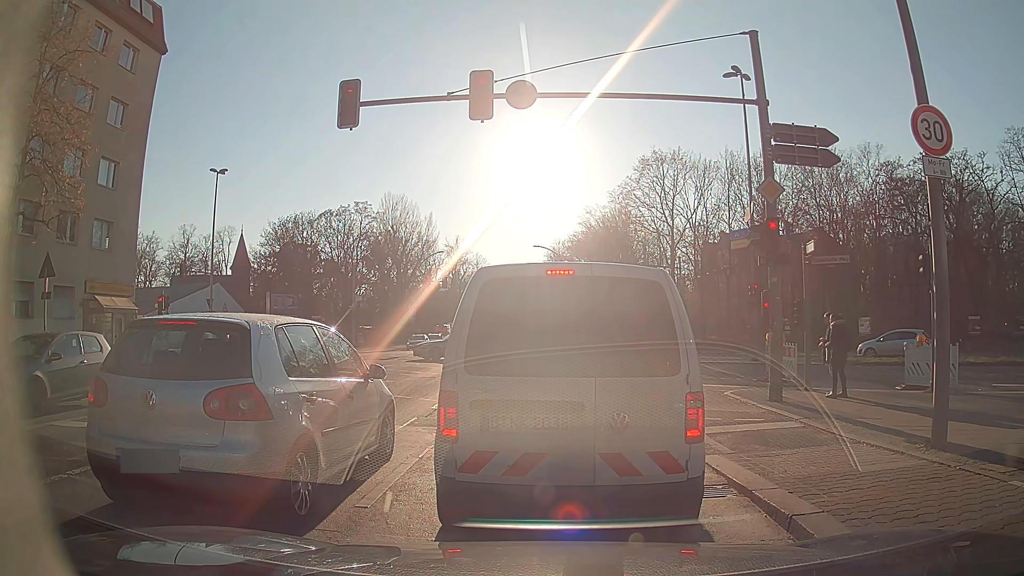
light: Day
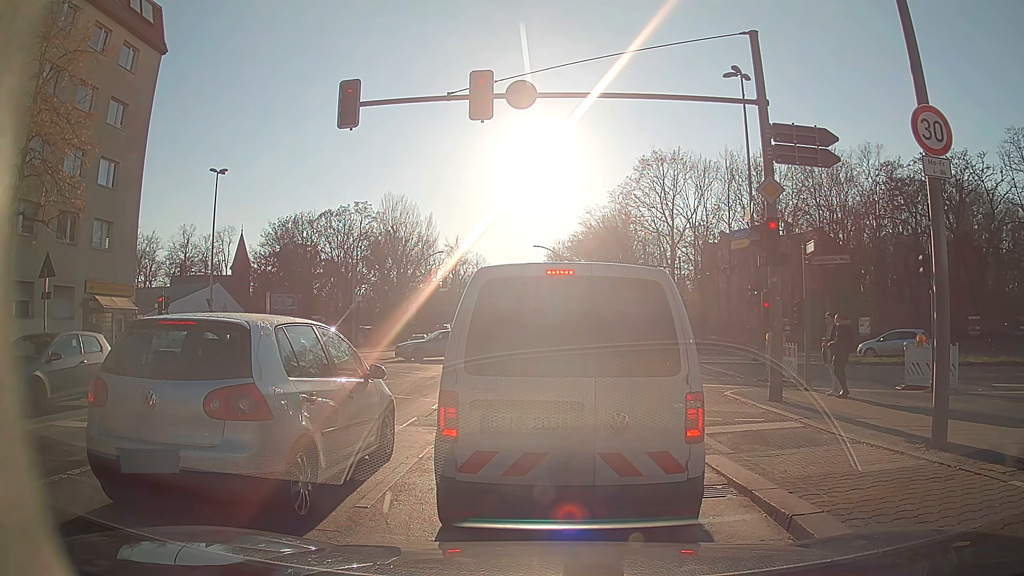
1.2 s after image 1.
(0.0, 0.0) m; 0°
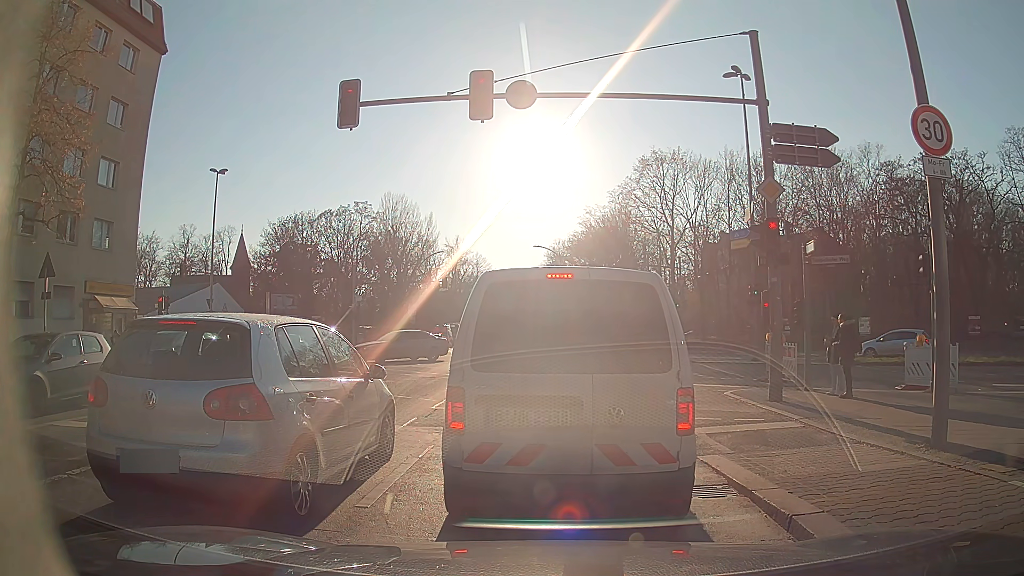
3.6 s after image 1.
(0.0, 0.0) m; 0°
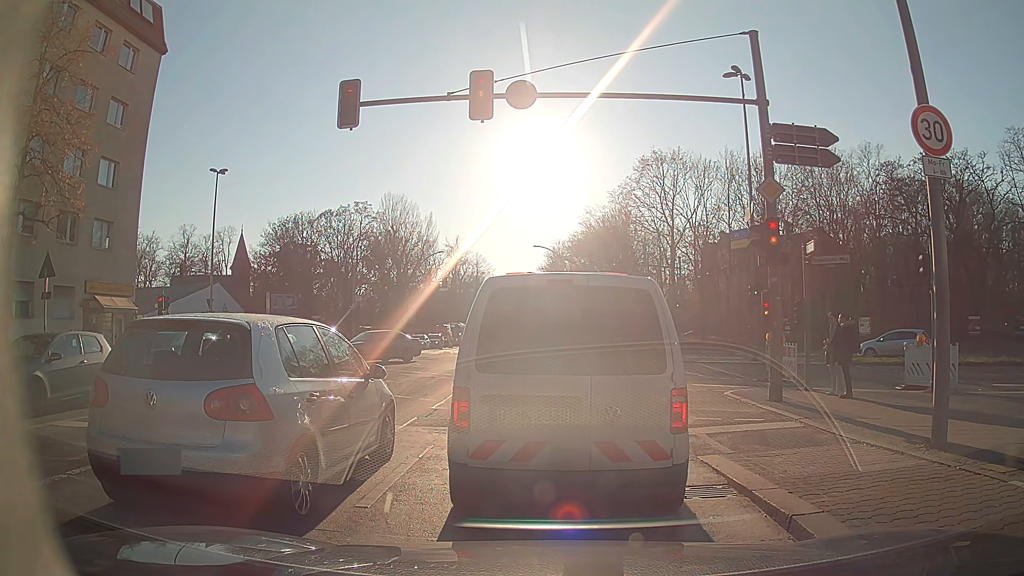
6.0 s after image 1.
(0.0, 0.0) m; 0°
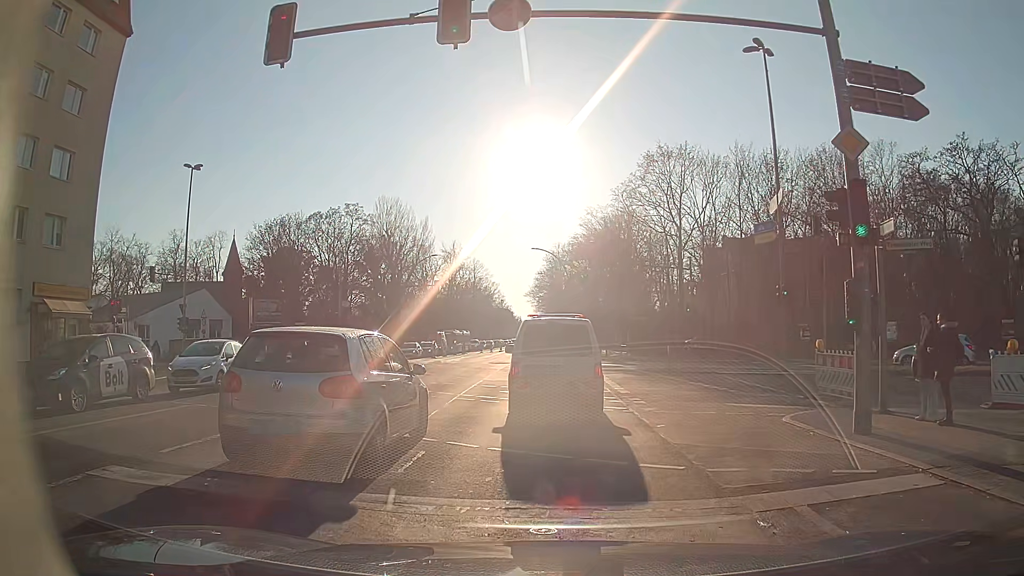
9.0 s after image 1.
(0.0, +4.2) m; 0°
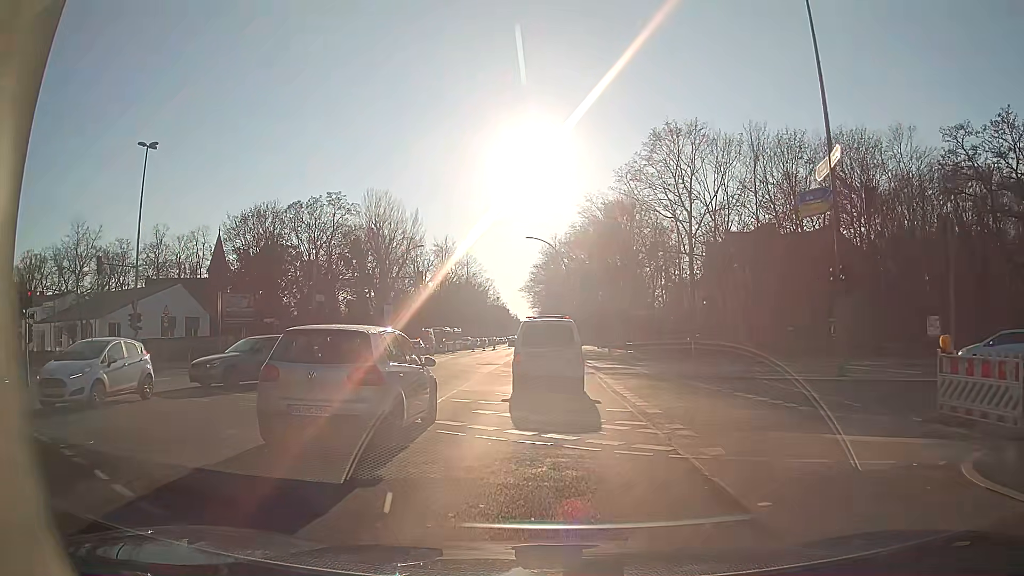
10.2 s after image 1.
(0.0, +5.8) m; +1°
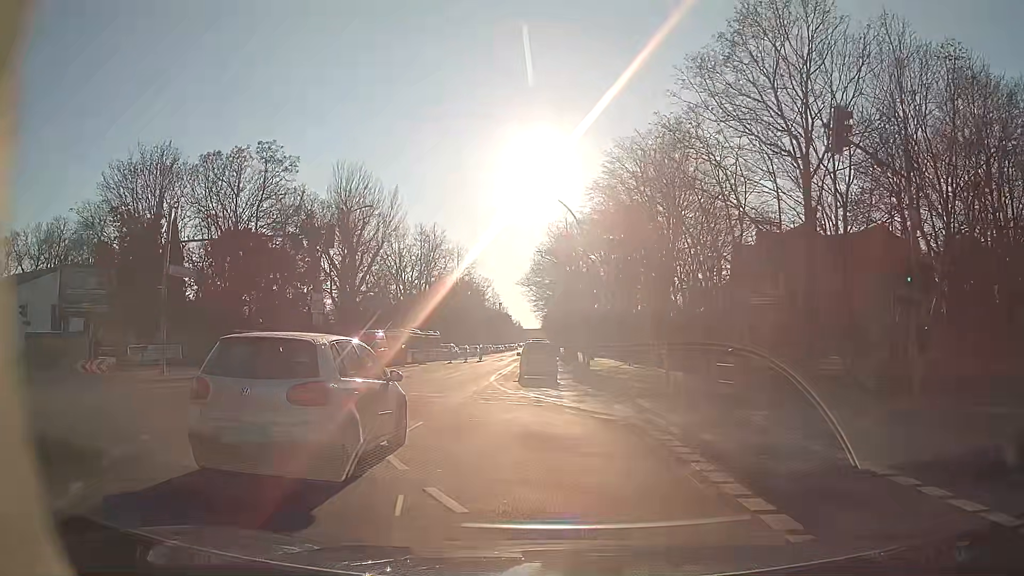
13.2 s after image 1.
(-0.4, +22.0) m; -2°
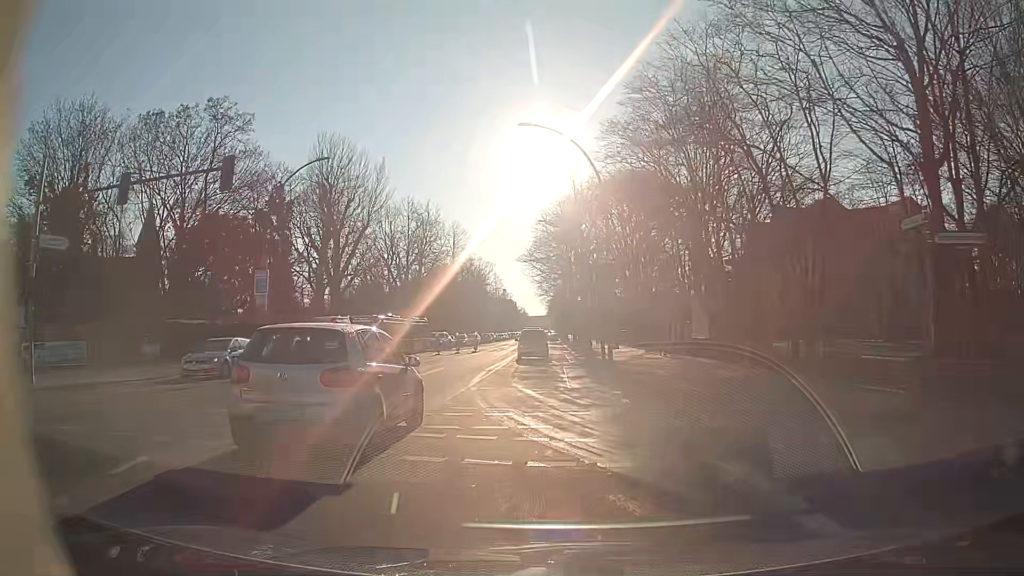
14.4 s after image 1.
(+0.1, +9.7) m; 0°
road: secondary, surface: asphalt
(0, +10) (0, +20) (0, +30) (0, +40) (0, +50) (0, +60) (0, +70) (0, +80) (0, +90) (0, +100) m
